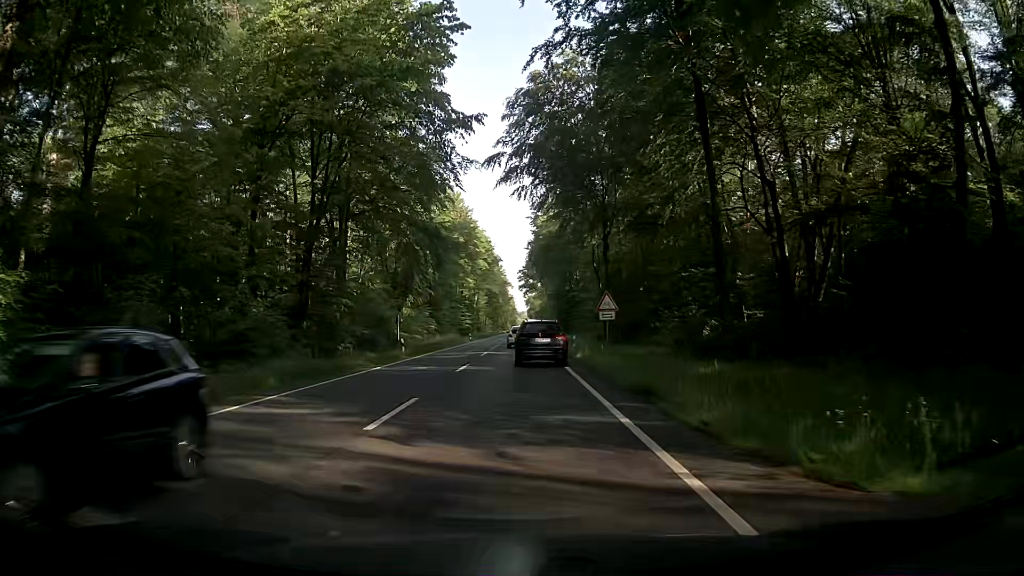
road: primary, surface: asphalt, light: Day
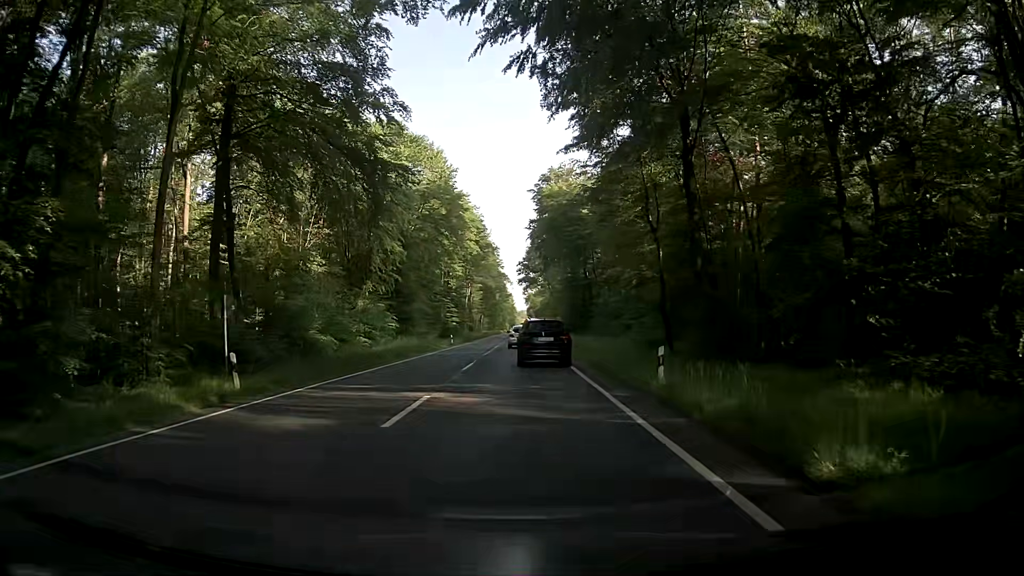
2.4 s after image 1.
(-0.1, +24.3) m; +1°
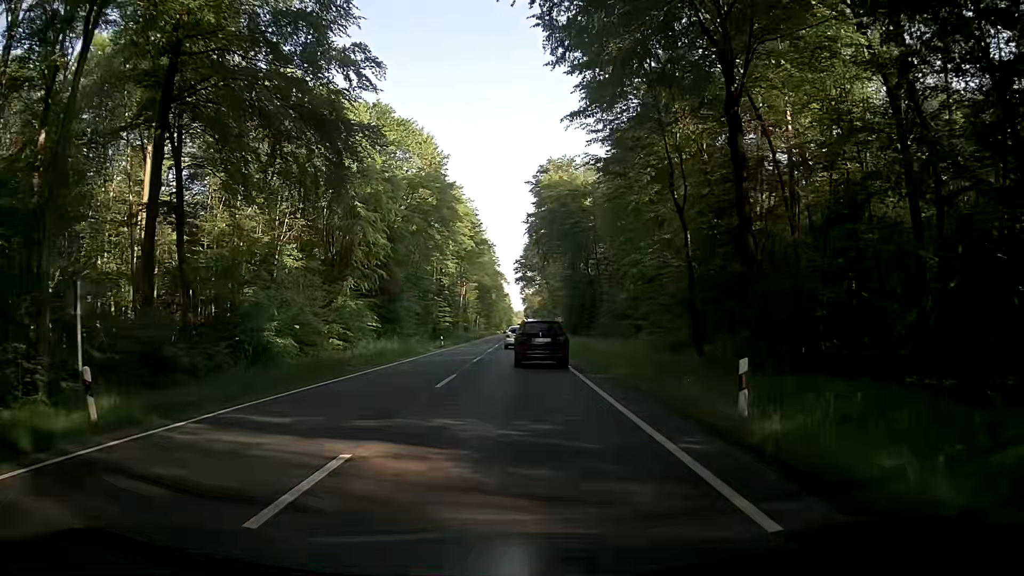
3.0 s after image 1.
(+0.1, +6.1) m; -1°
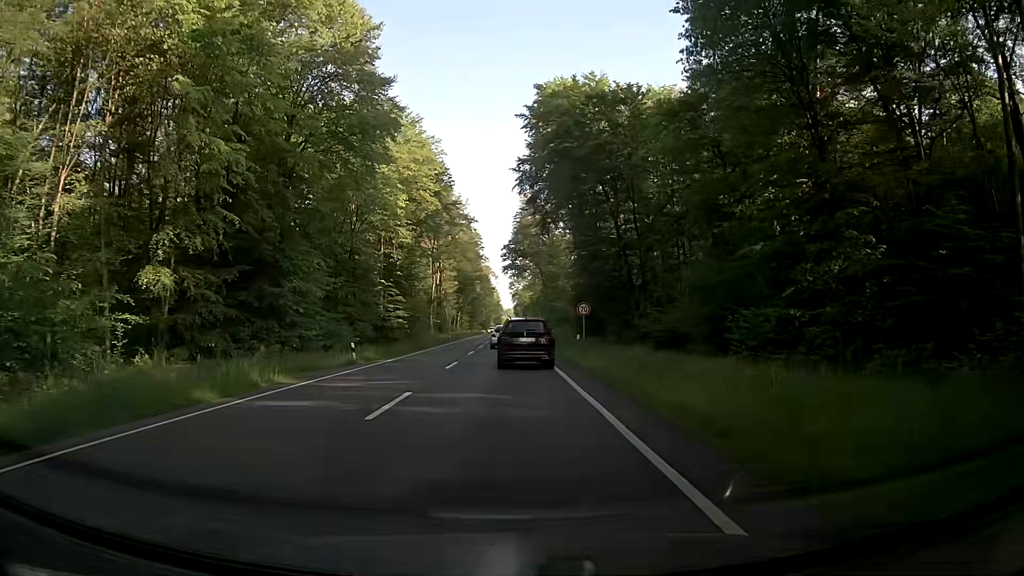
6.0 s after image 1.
(+0.6, +29.9) m; +1°
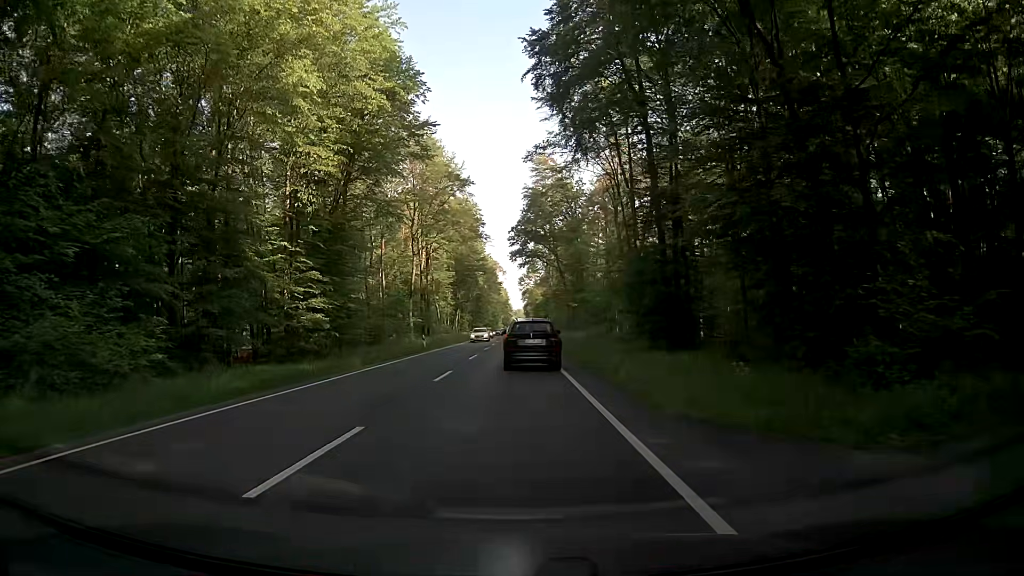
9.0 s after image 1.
(-0.1, +29.0) m; 0°
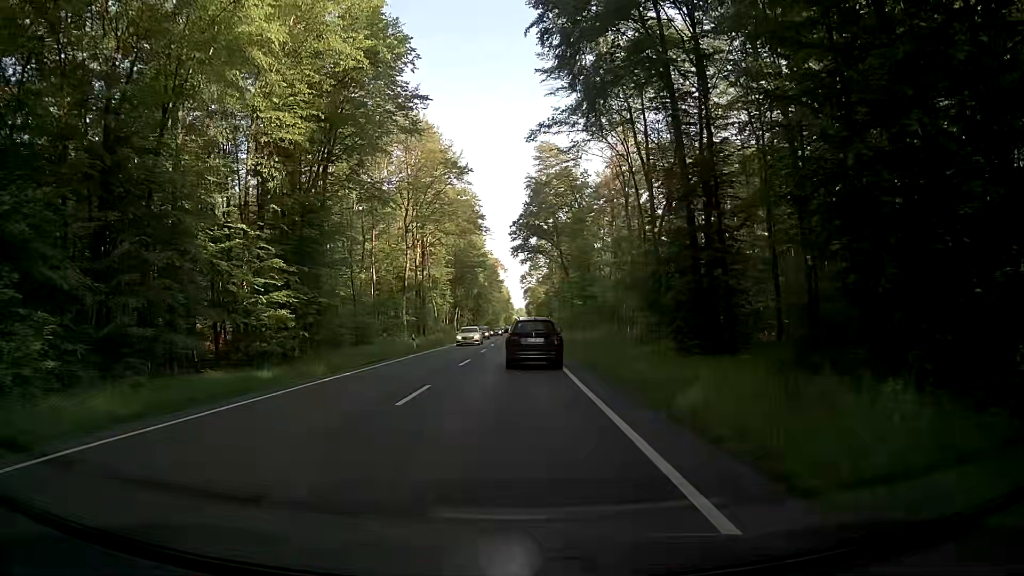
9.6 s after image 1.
(-0.1, +5.8) m; -1°
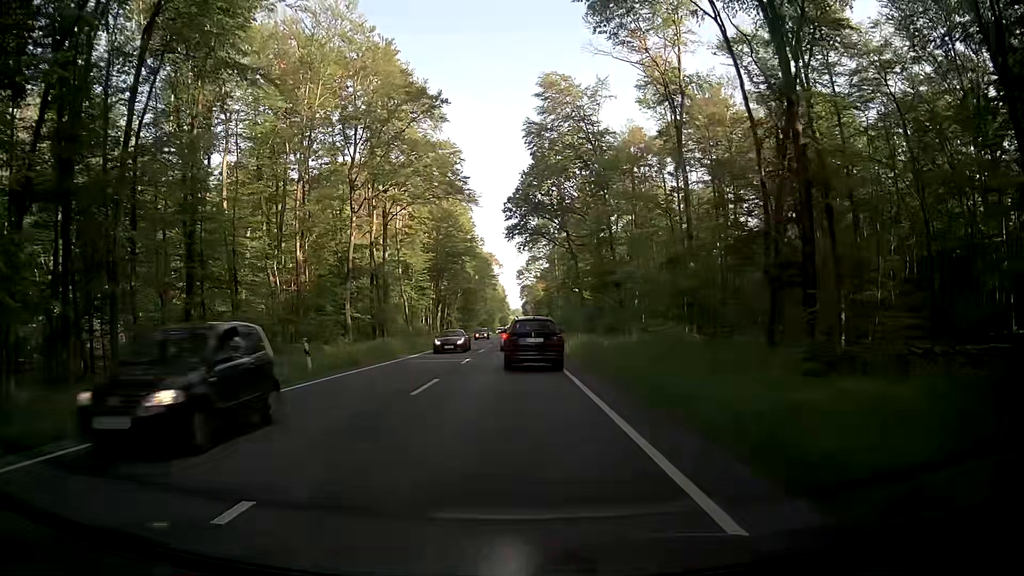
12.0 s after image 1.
(+0.2, +22.9) m; +2°
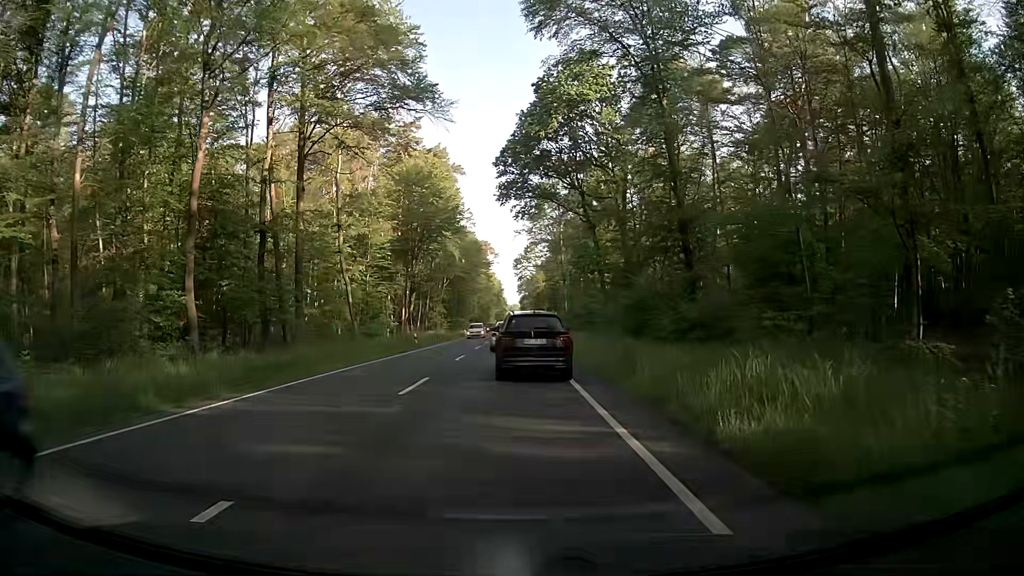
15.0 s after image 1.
(-0.7, +24.2) m; -2°
